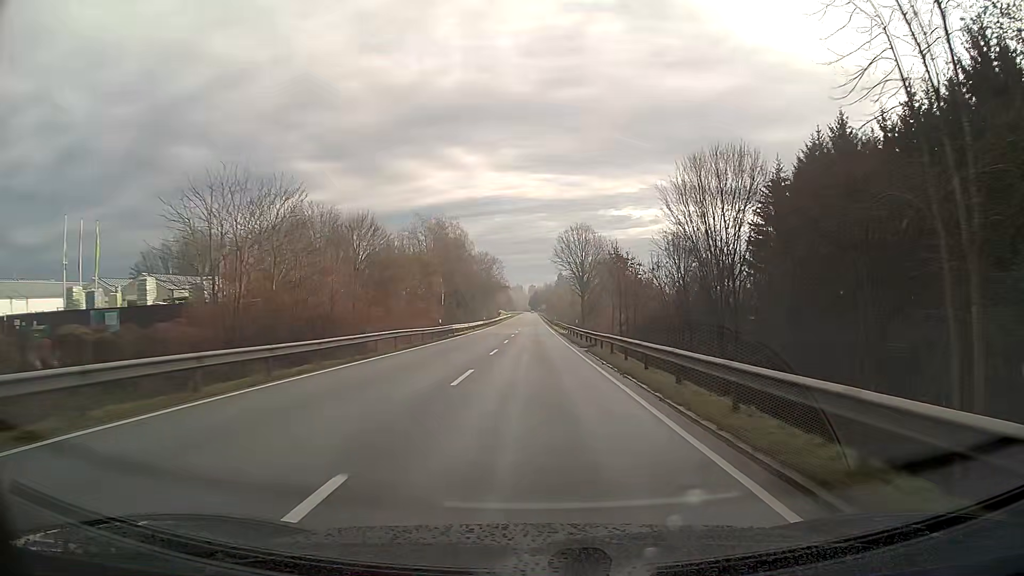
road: secondary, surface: asphalt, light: Day
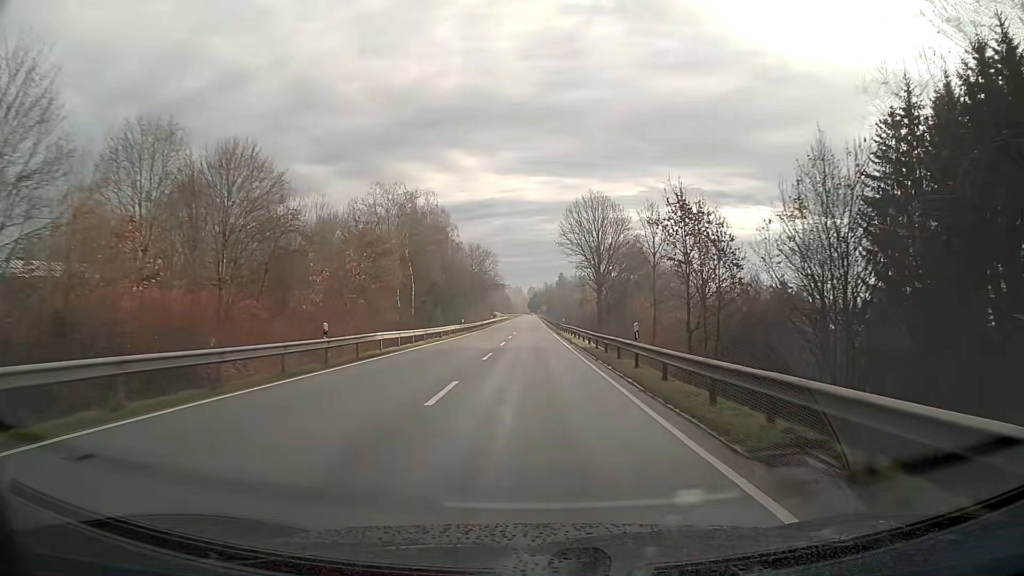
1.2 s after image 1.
(0.0, +27.1) m; 0°
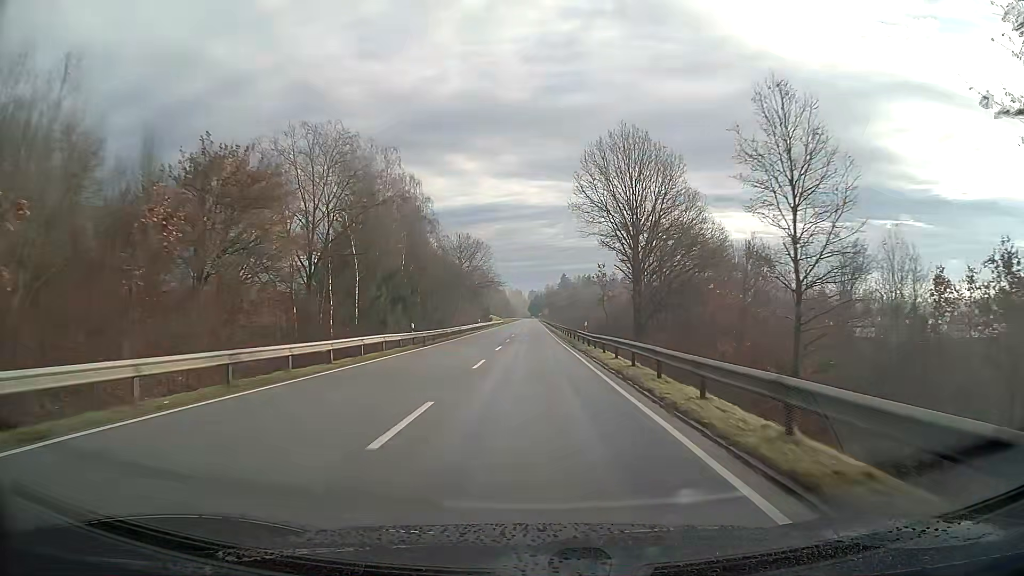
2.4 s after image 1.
(0.0, +27.7) m; 0°
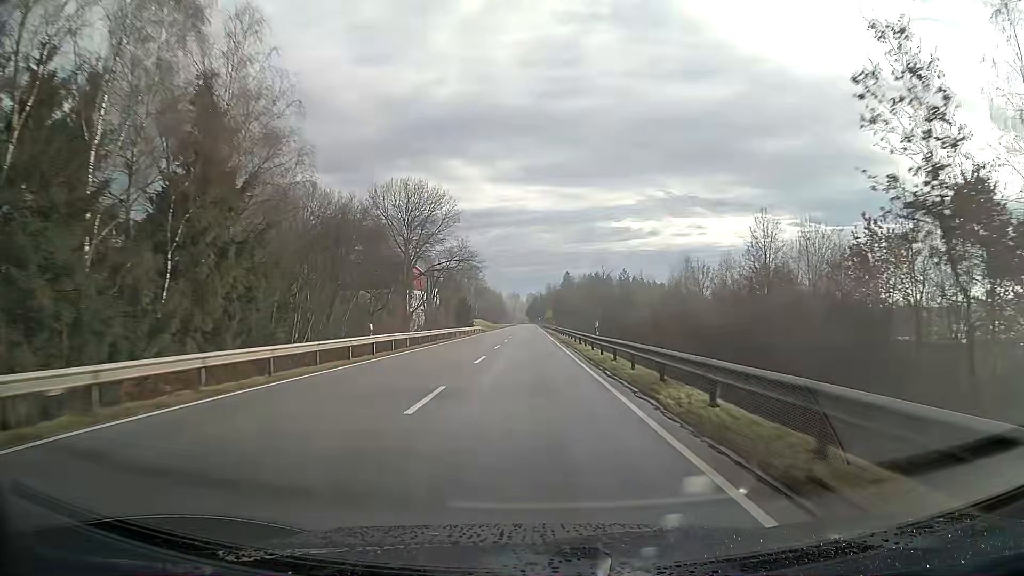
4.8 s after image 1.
(0.0, +57.8) m; 0°
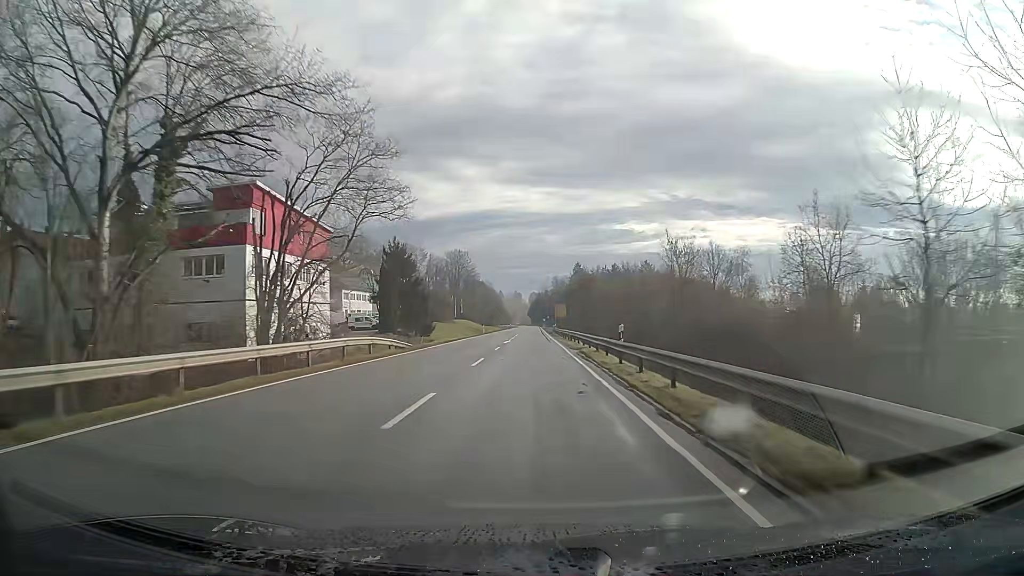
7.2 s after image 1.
(-0.2, +61.8) m; 0°
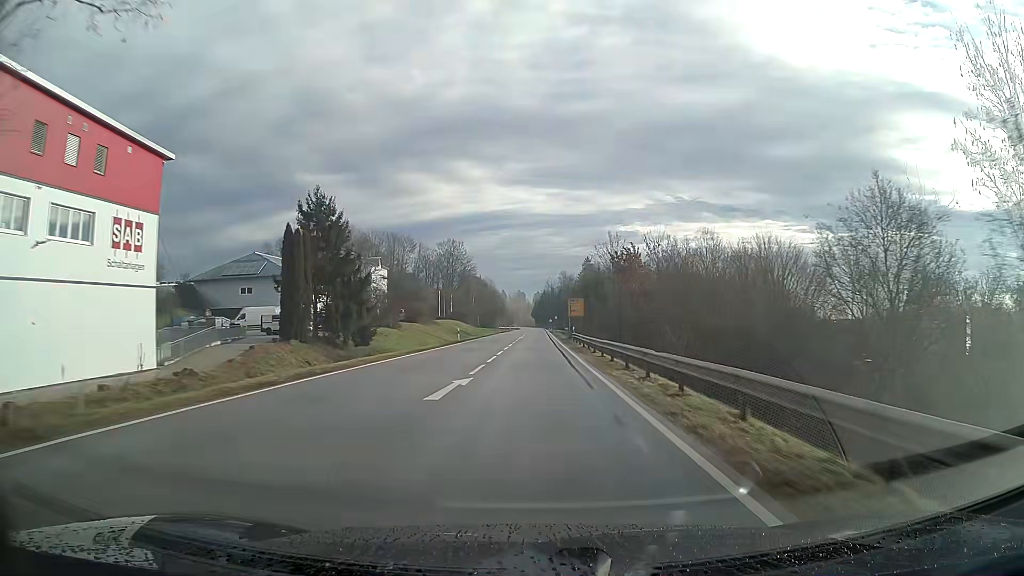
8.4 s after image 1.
(-0.1, +32.5) m; 0°
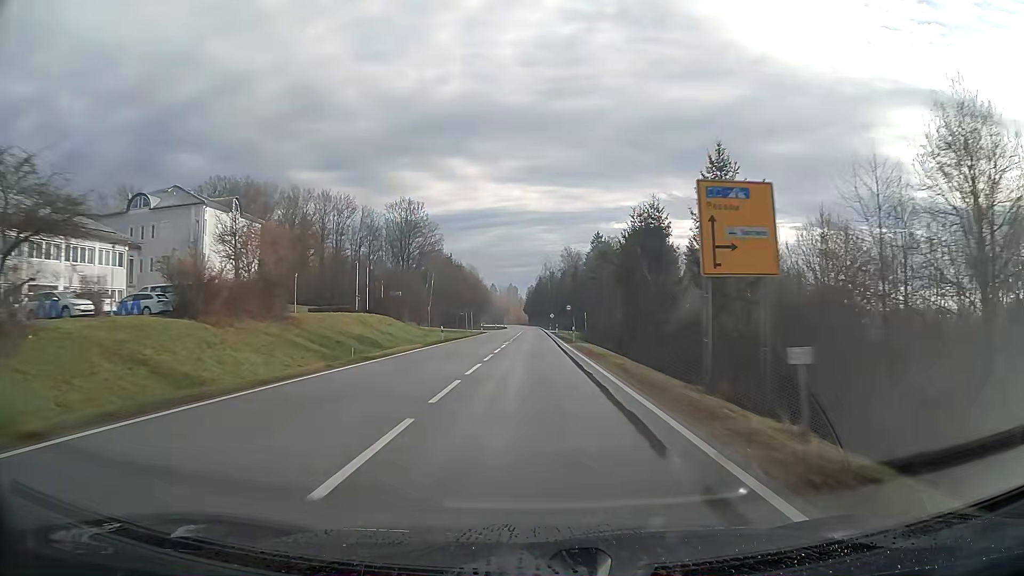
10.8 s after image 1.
(+0.2, +67.6) m; +1°
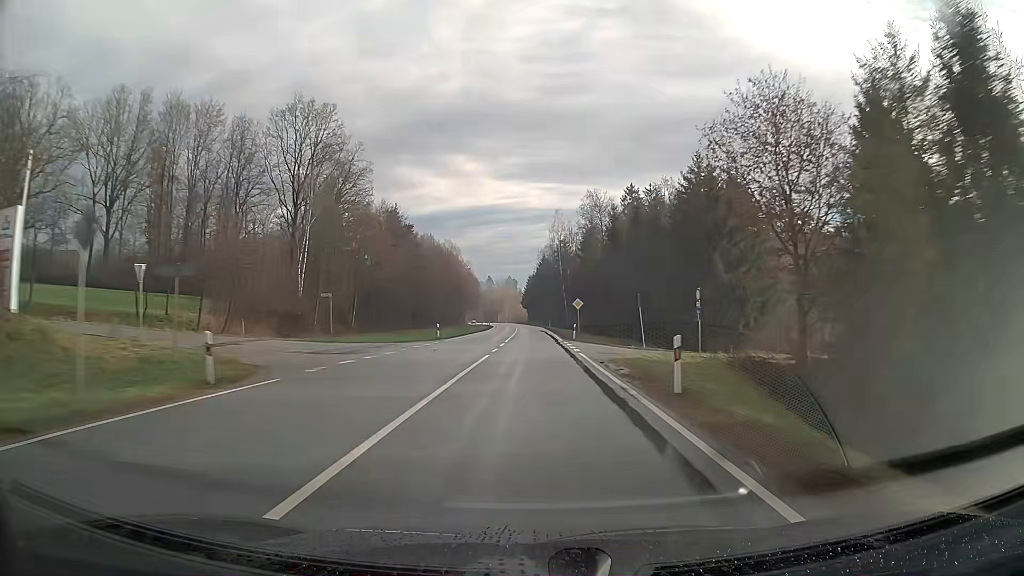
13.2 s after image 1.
(-0.1, +68.8) m; 0°
